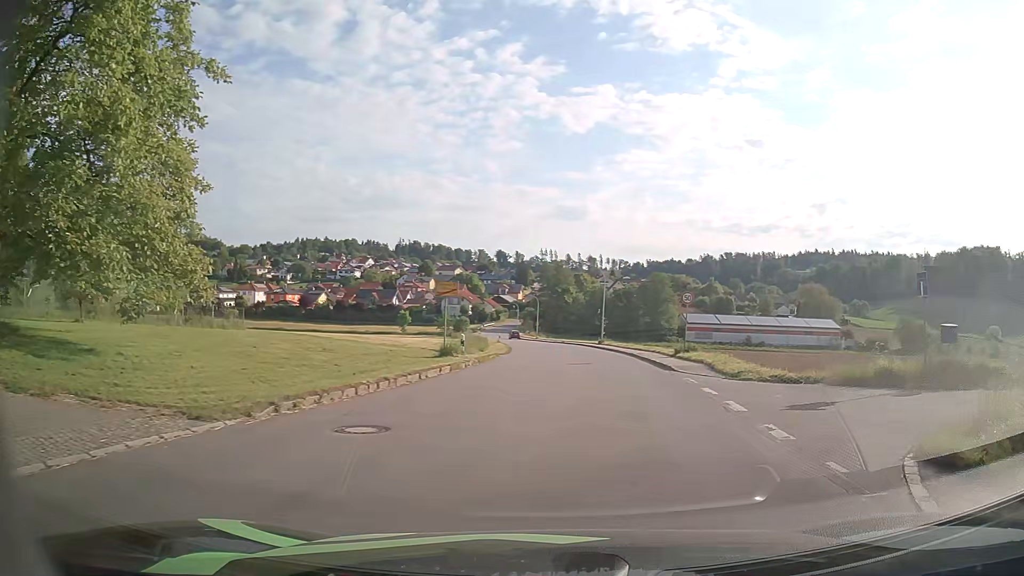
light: Day
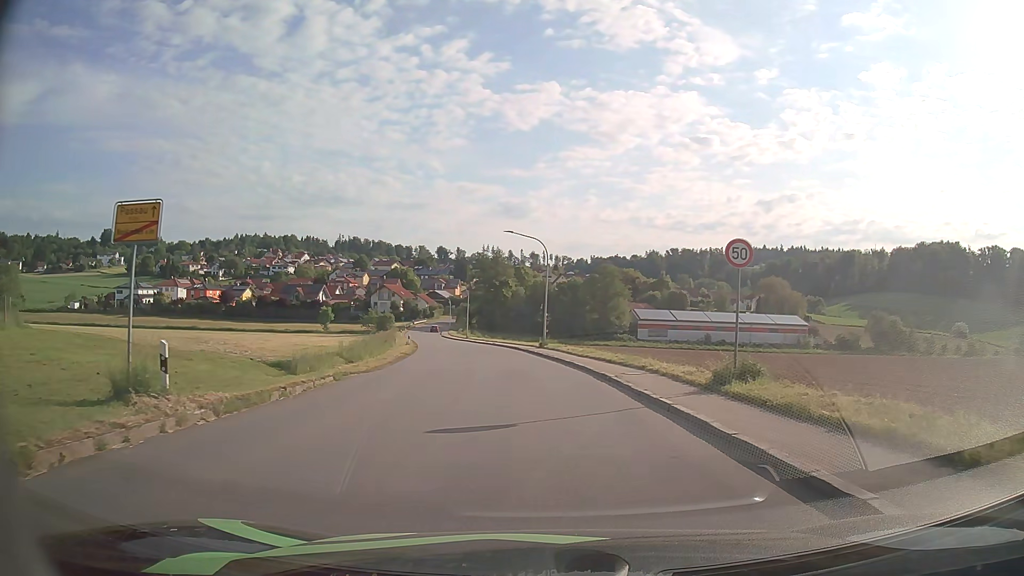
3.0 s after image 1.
(+1.7, +18.3) m; +6°
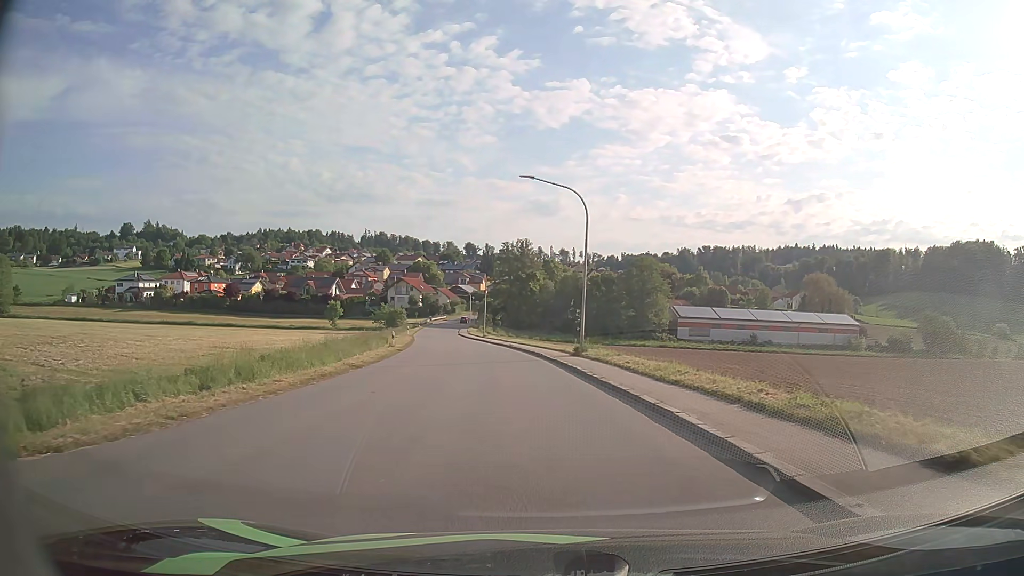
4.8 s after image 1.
(-0.4, +15.2) m; -3°
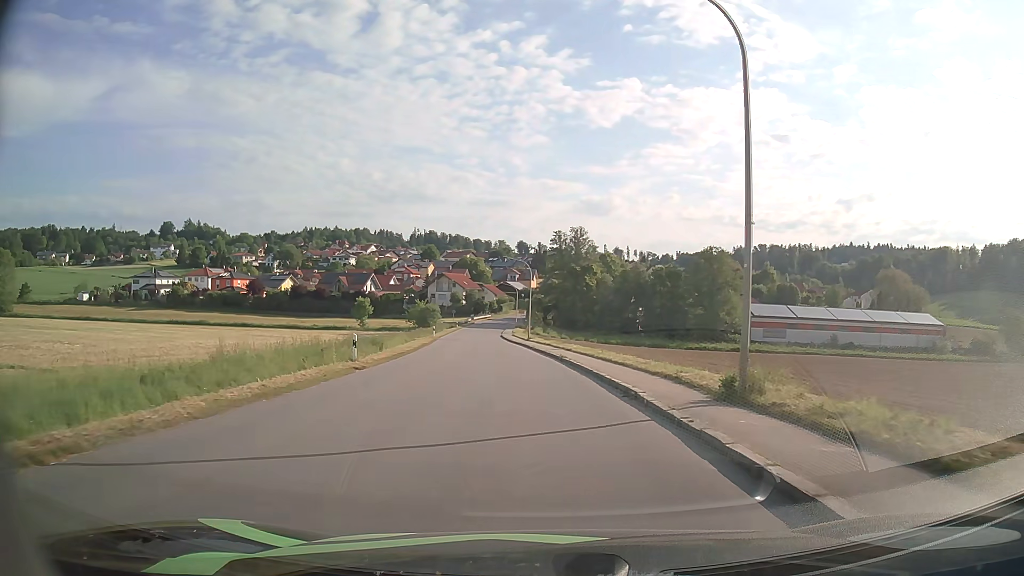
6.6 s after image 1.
(-0.8, +17.4) m; -5°
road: tertiary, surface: asphalt
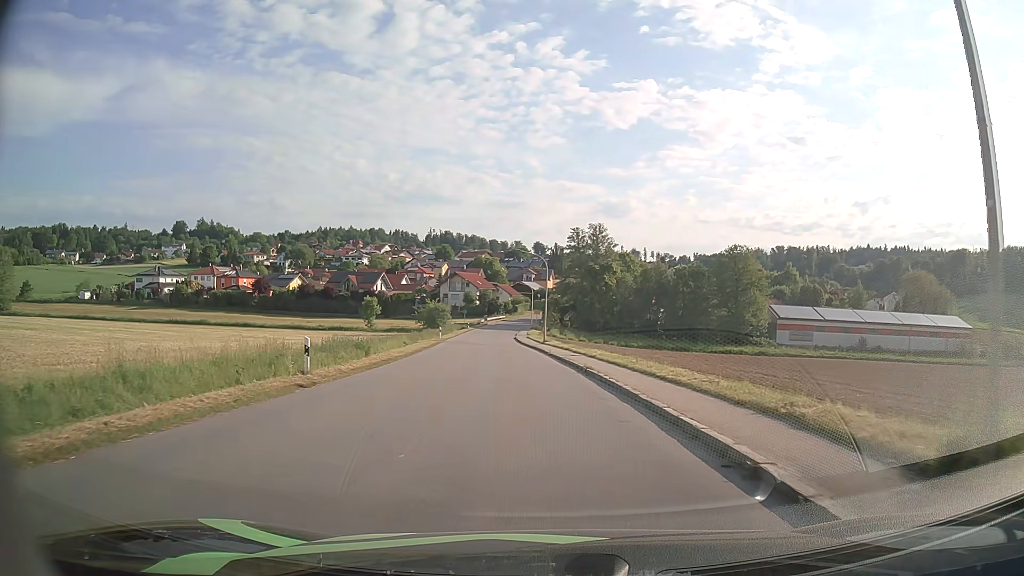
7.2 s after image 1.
(-0.1, +6.2) m; -1°
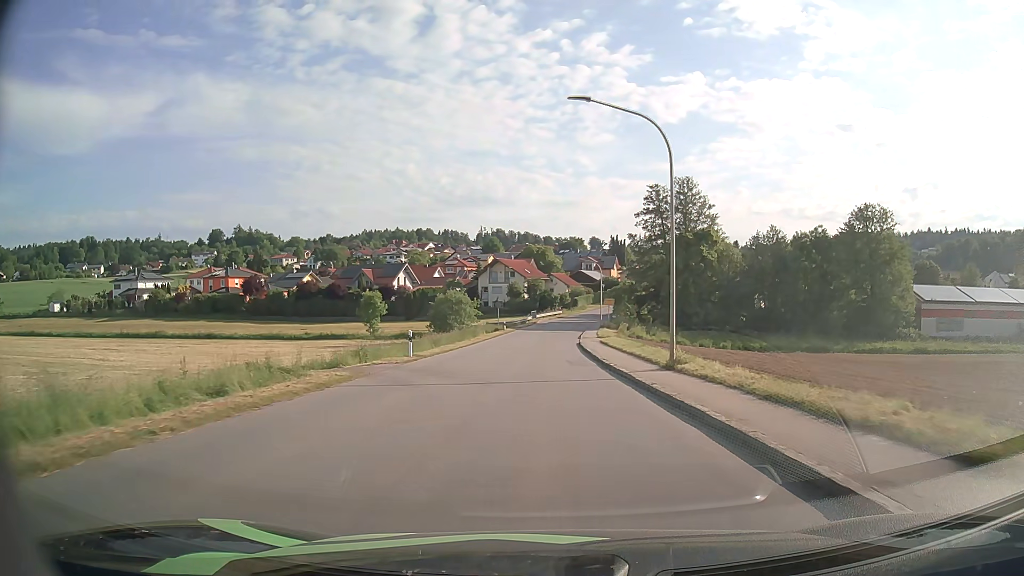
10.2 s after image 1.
(-1.8, +35.4) m; -5°
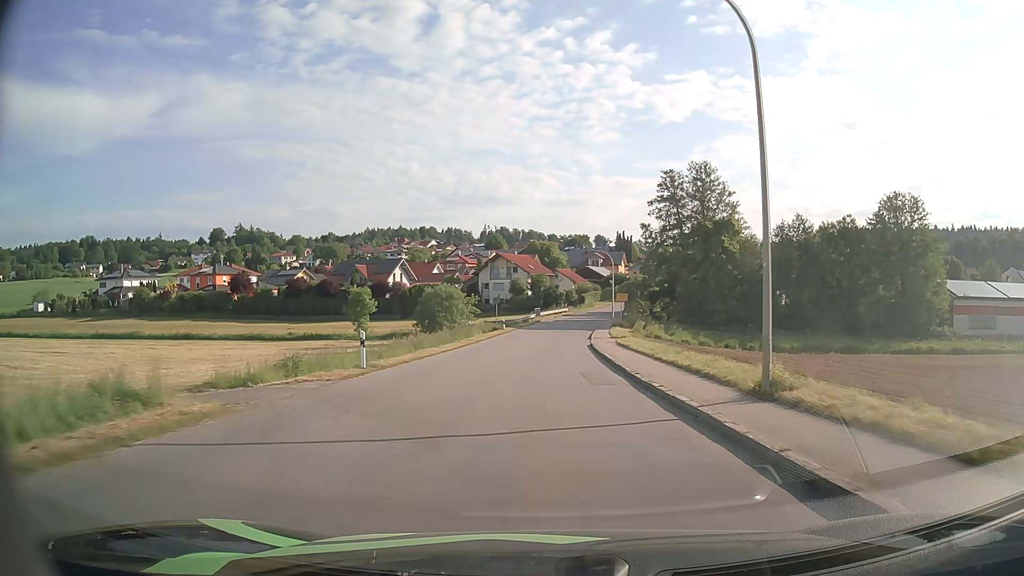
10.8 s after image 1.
(0.0, +7.7) m; 0°
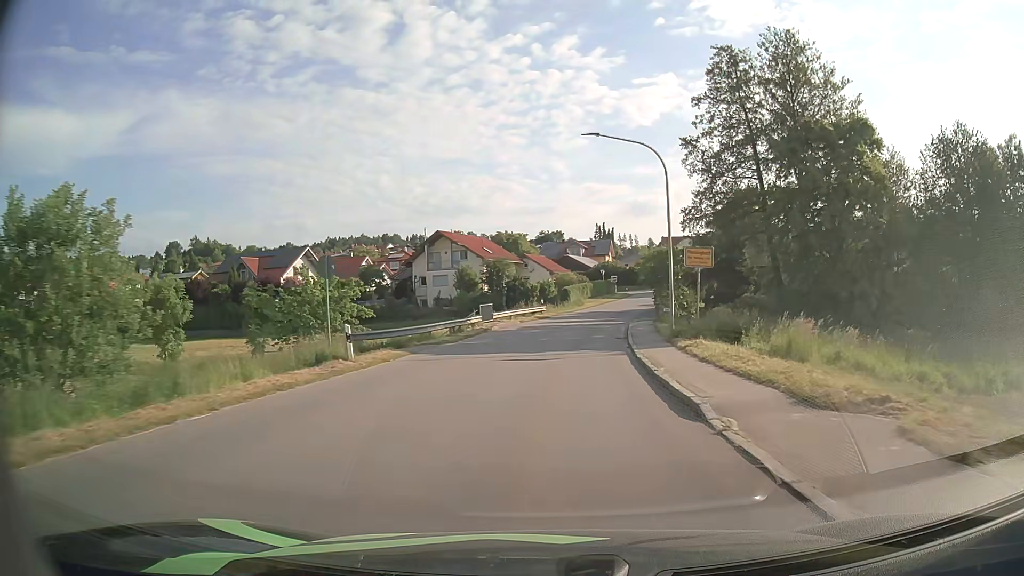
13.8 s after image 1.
(+0.7, +38.9) m; +2°
(0, +10) (0, +20) (+1, +30) (+3, +40) (+4, +50) (+7, +59) (+9, +69) (+12, +79) (+16, +88) (+19, +97) m
